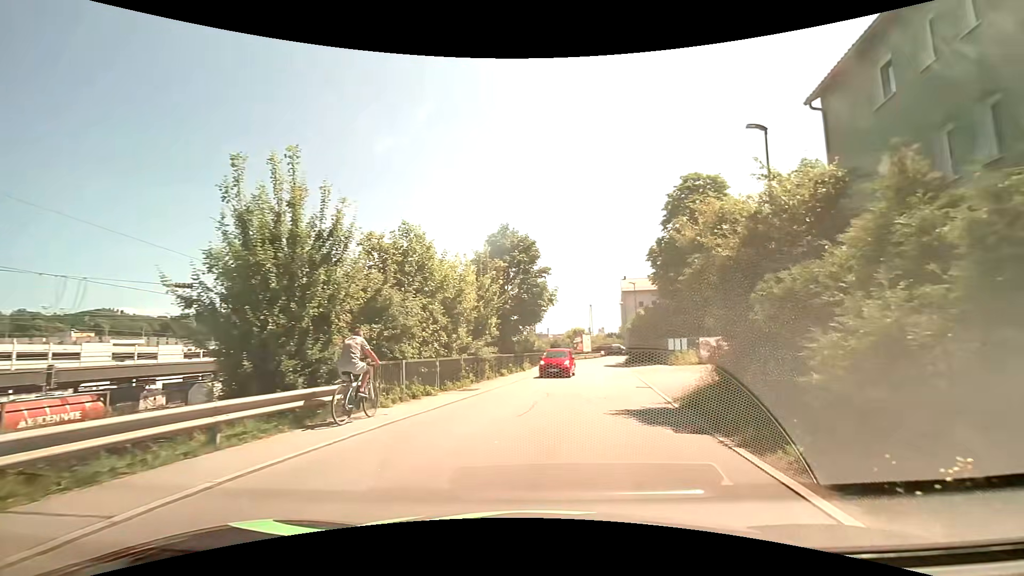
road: residential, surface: asphalt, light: Day
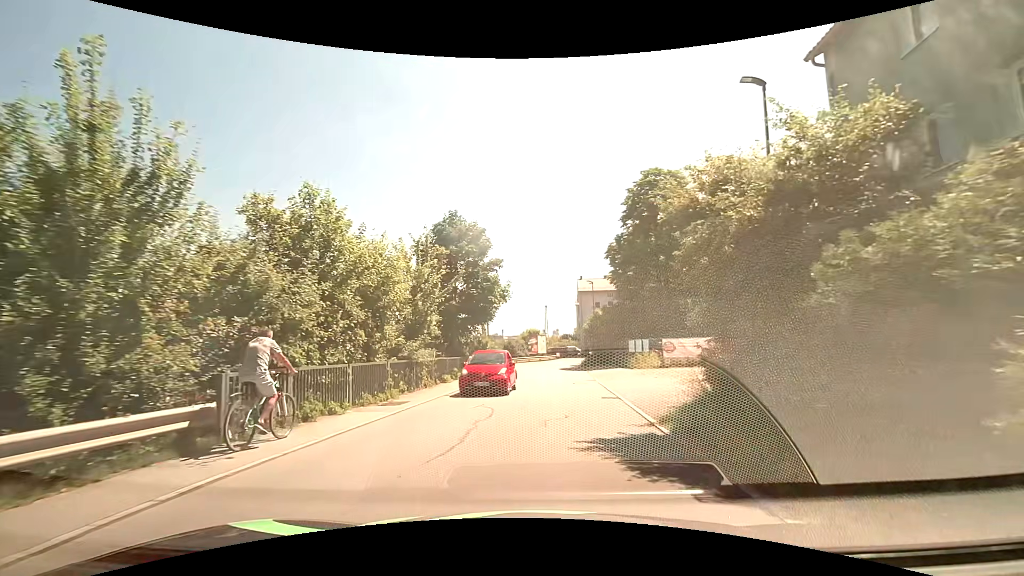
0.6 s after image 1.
(+0.2, +3.6) m; +4°
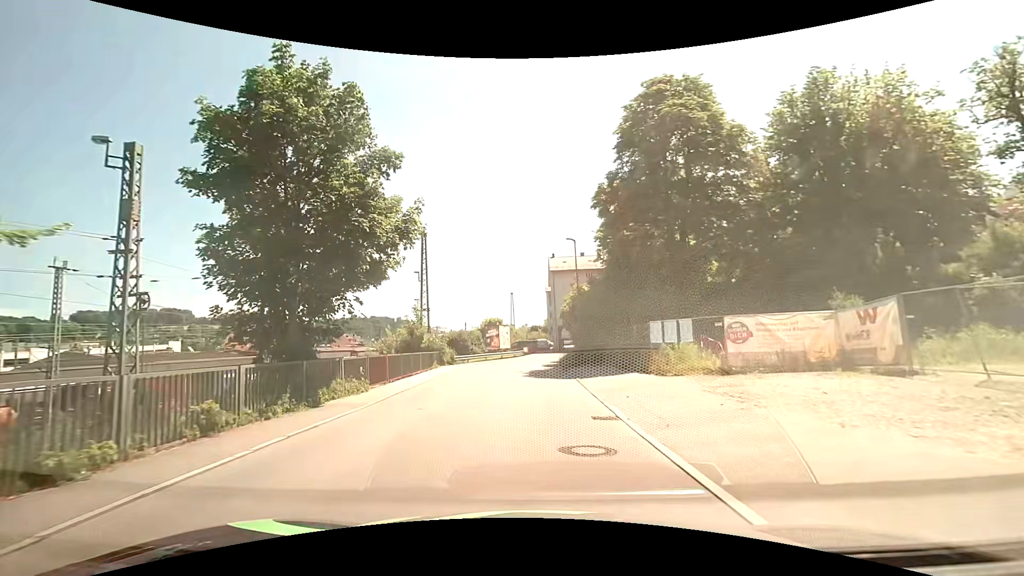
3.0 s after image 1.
(+1.3, +16.9) m; +6°
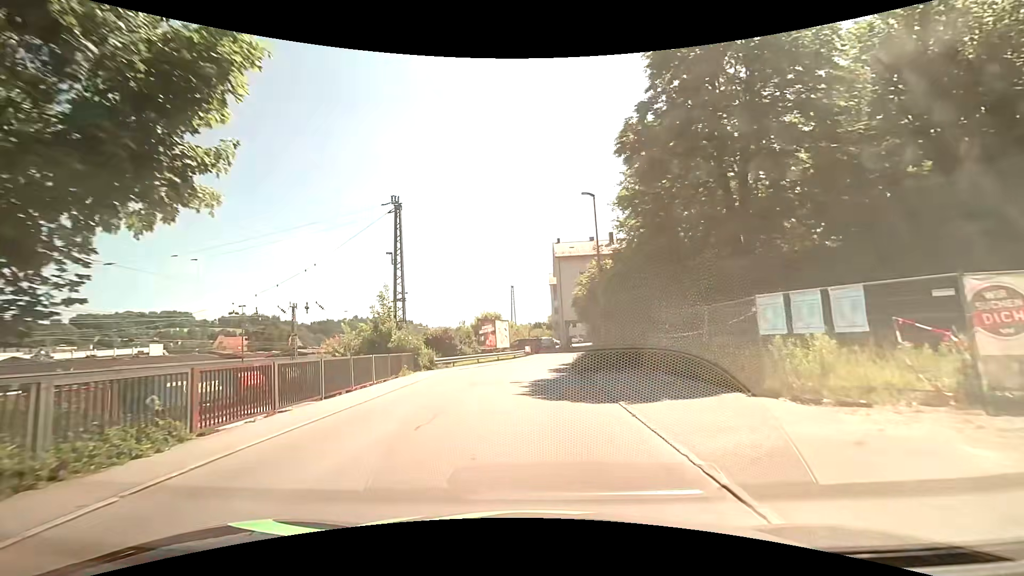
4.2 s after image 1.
(-0.2, +9.4) m; -2°
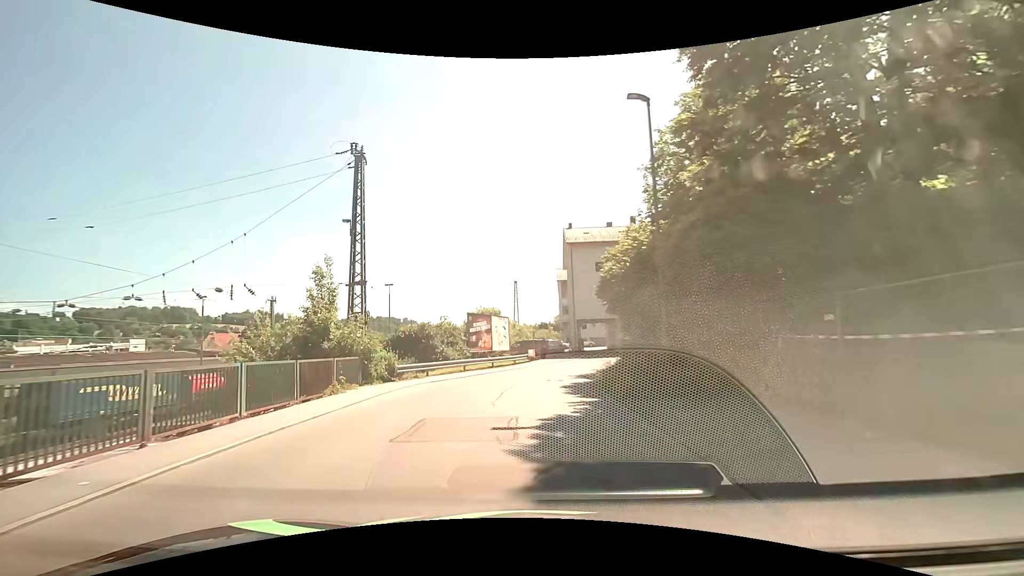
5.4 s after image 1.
(0.0, +9.5) m; 0°
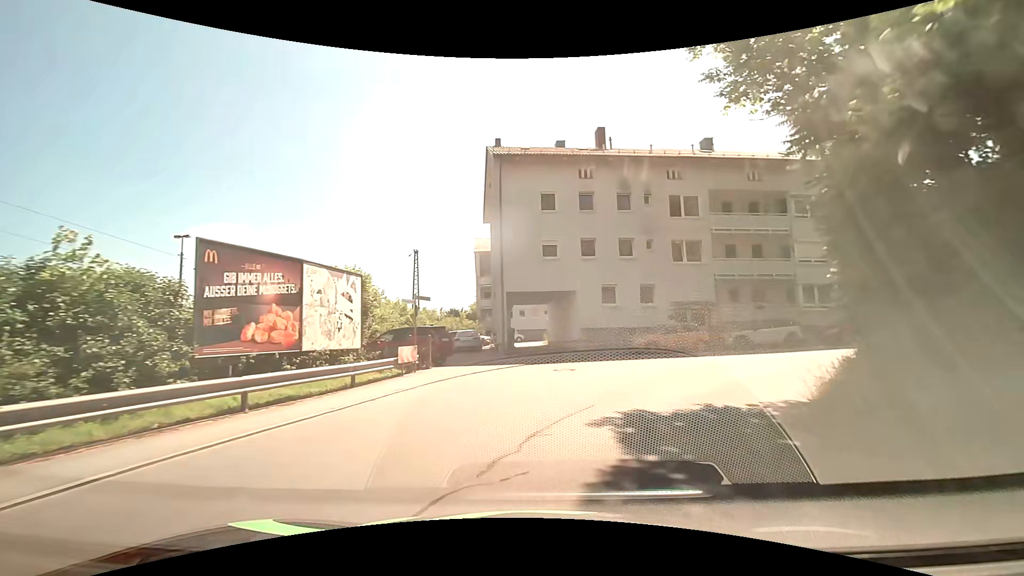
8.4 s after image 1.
(+0.8, +21.5) m; +9°
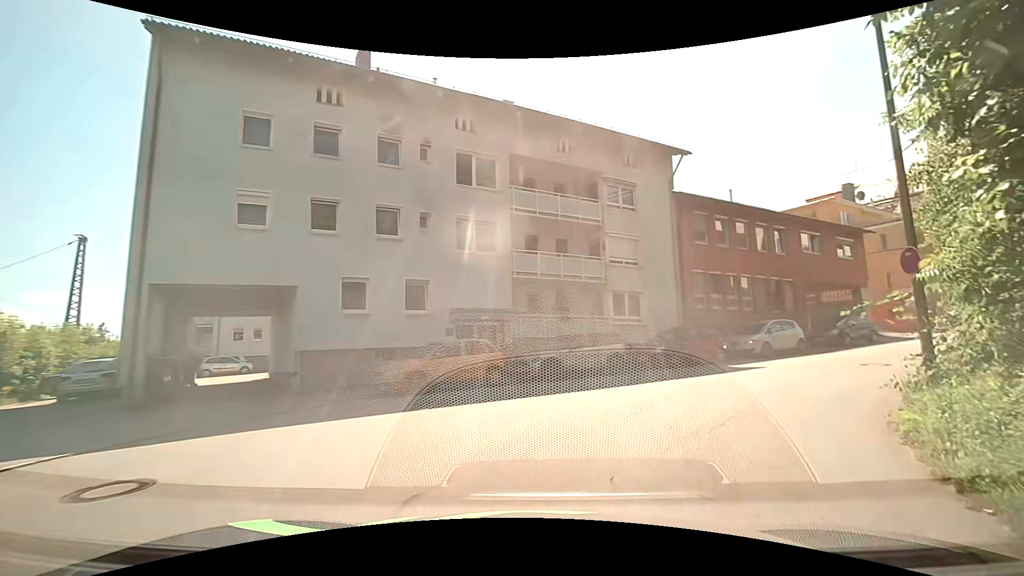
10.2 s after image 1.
(+2.1, +10.4) m; +26°
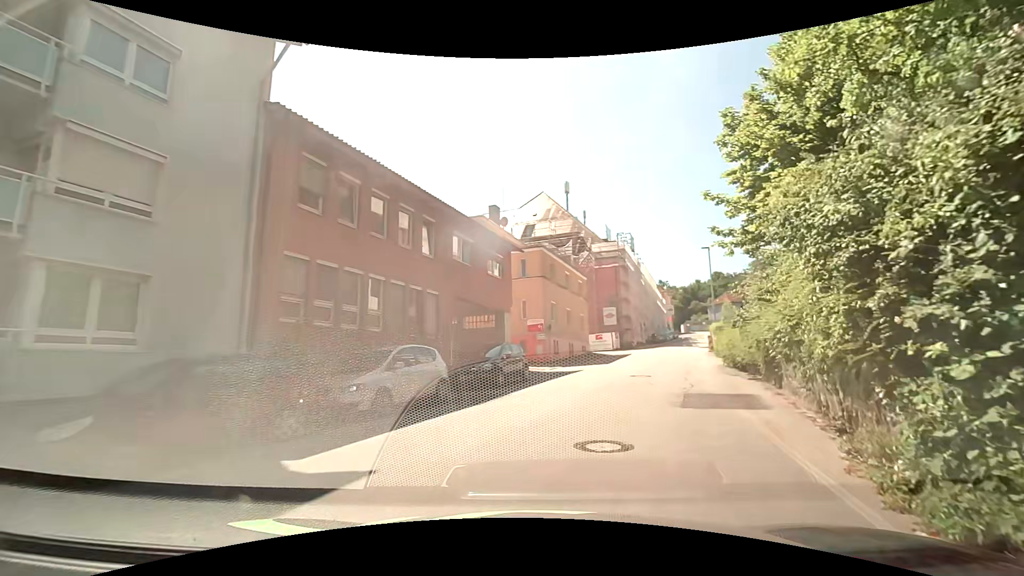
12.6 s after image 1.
(+3.9, +11.3) m; +40°
(+1, +10) (+4, +19) (+7, +29) (+10, +39) (+13, +48) (+17, +58) (+20, +67) (+23, +76) (+27, +86) (+30, +95) m
